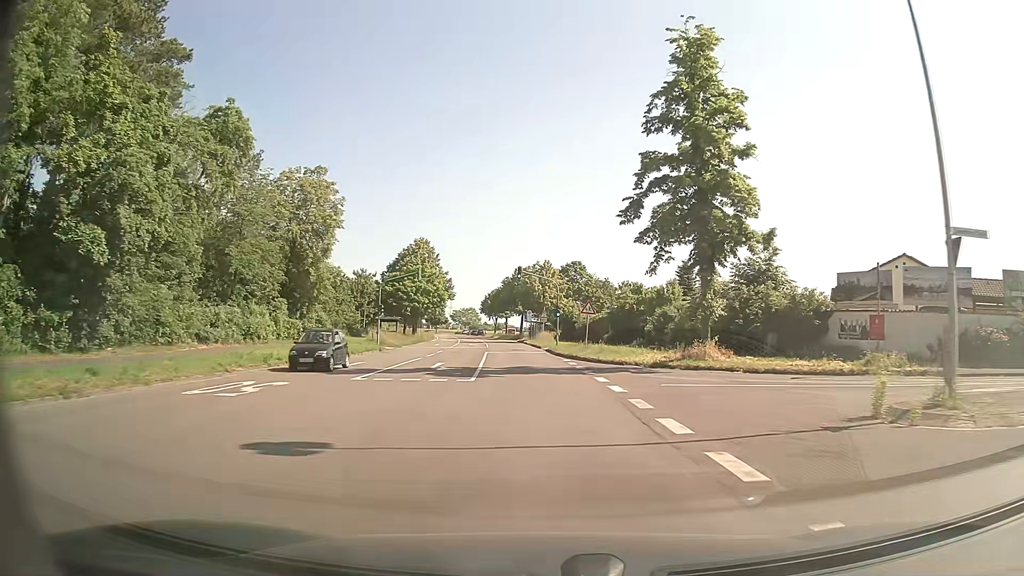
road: secondary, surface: asphalt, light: Day
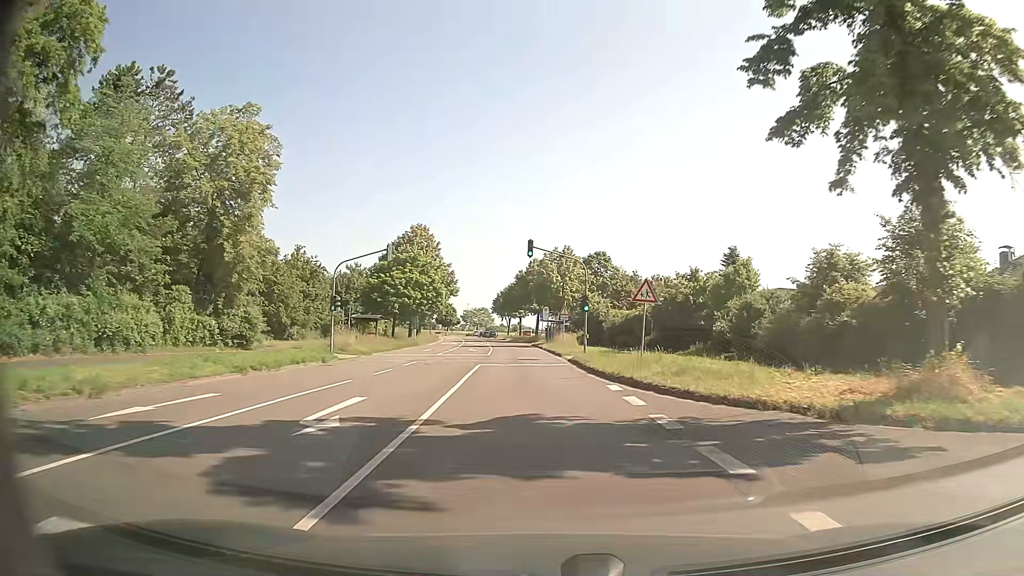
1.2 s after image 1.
(-0.2, +14.9) m; -1°
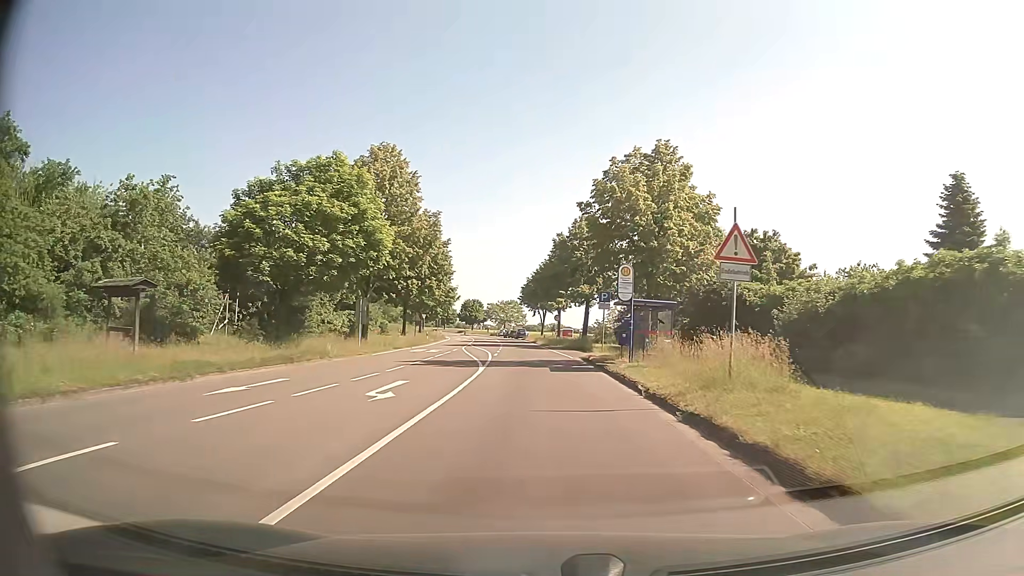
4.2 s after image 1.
(-1.3, +37.2) m; -3°
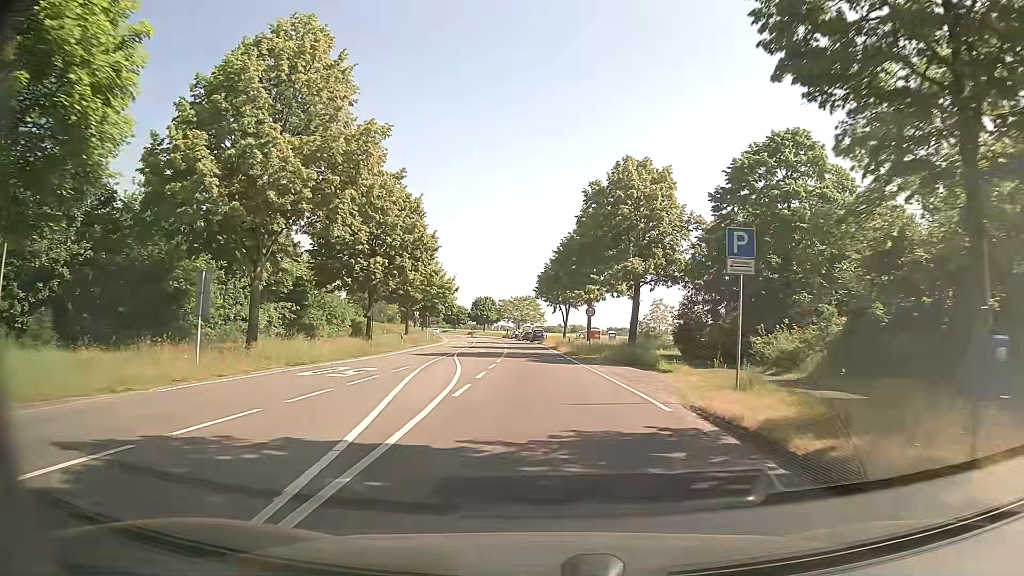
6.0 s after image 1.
(-0.4, +22.4) m; -2°
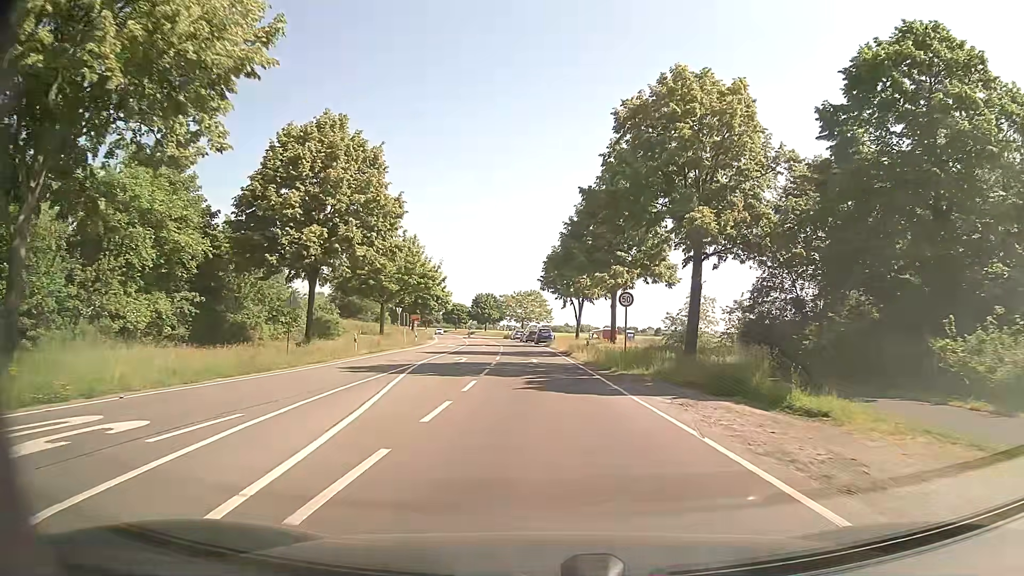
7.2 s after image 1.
(-0.1, +14.9) m; 0°
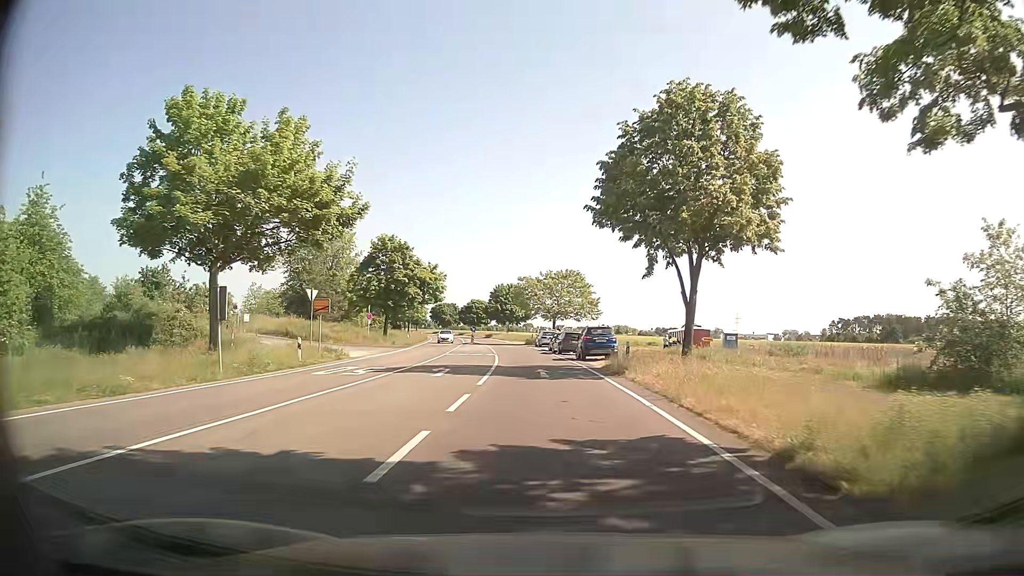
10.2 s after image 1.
(-1.2, +37.2) m; -4°
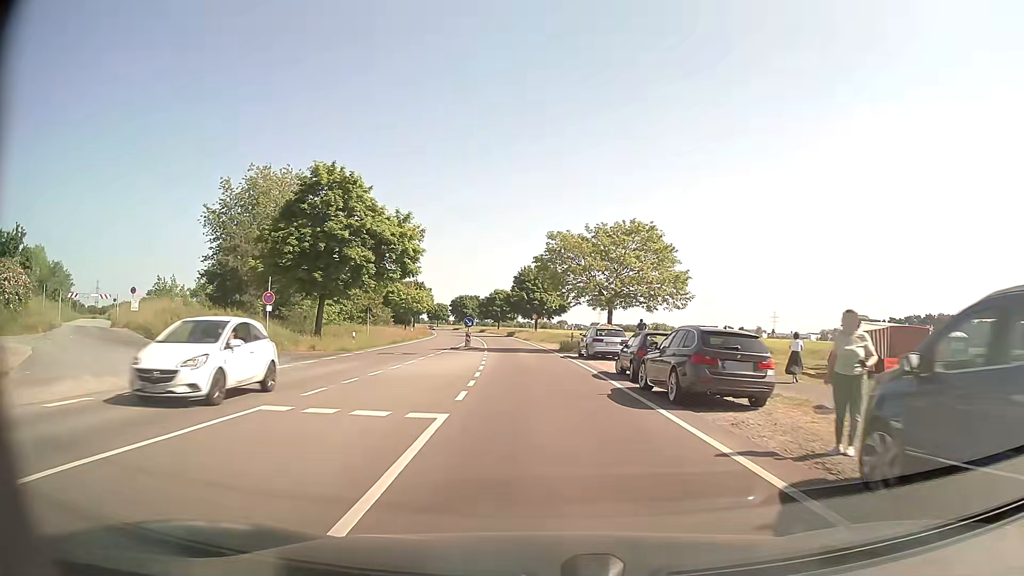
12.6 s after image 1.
(-0.7, +29.8) m; -2°
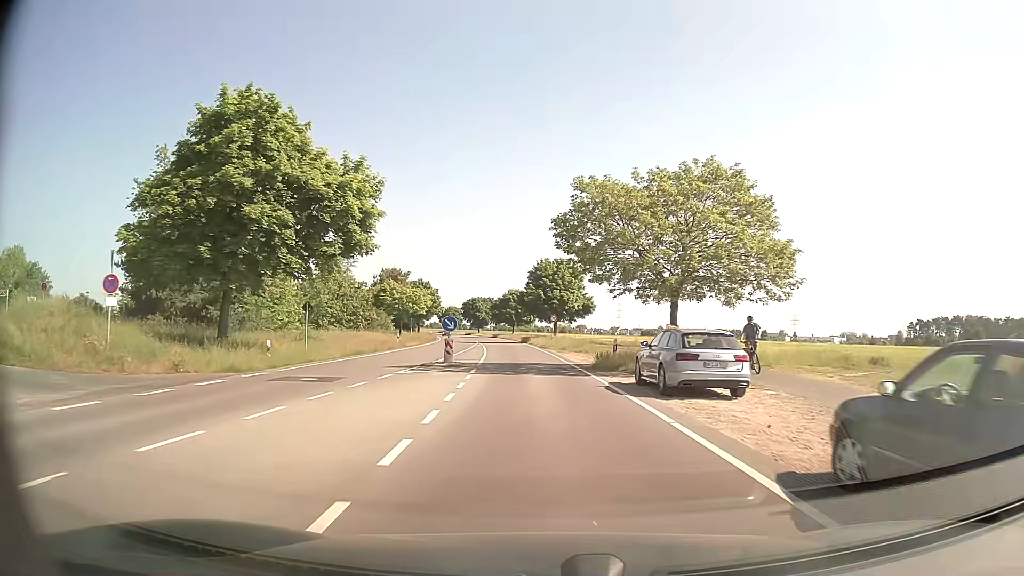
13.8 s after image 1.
(-0.3, +14.9) m; -2°
(0, +10) (0, +20) (-1, +30) (-1, +40) (-2, +50) (-3, +60) (-4, +70) (-5, +80) (-6, +90) (-7, +100) m
